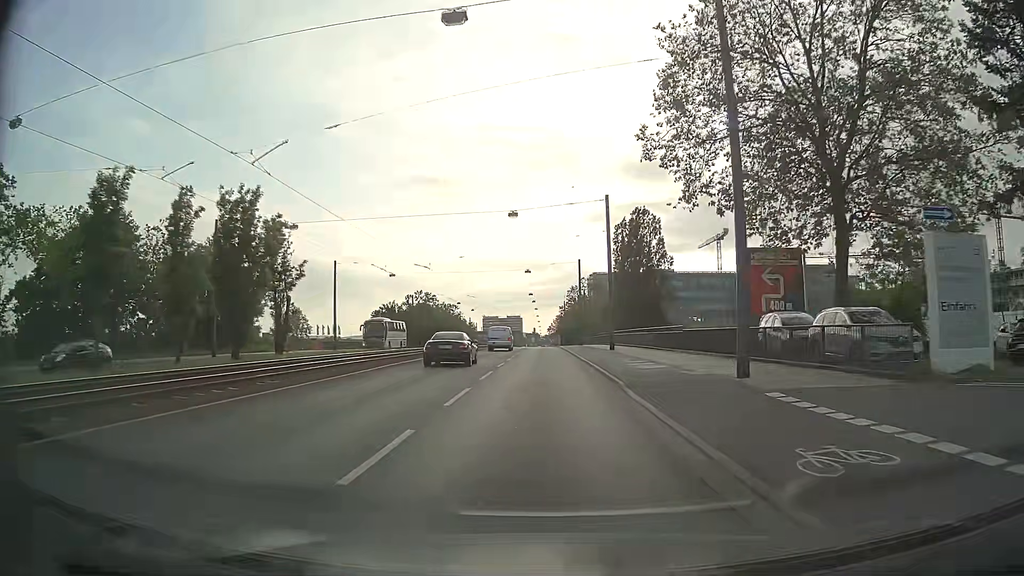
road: primary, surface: asphalt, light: Day
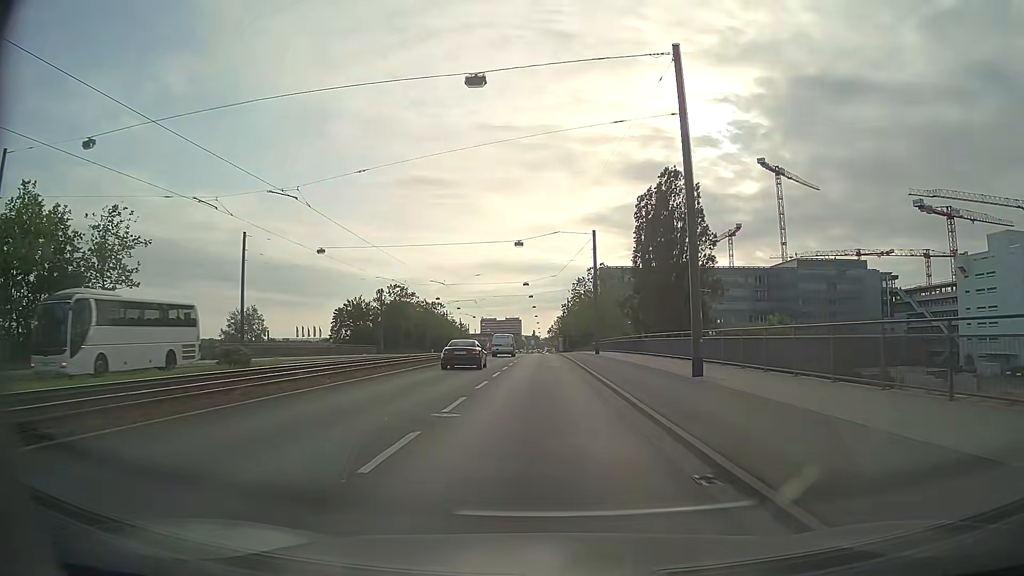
(0.0, +25.3) m; 0°
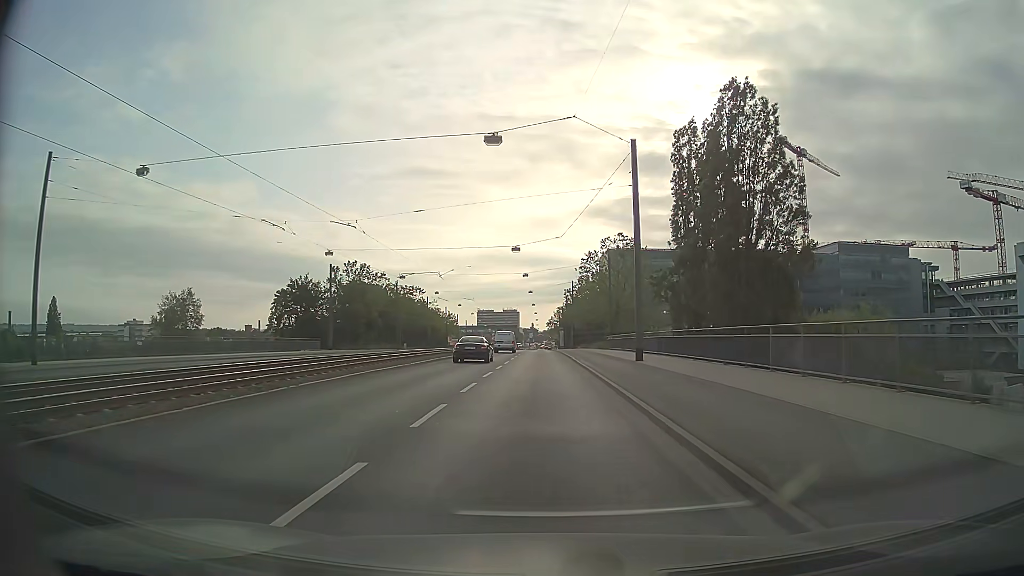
(0.0, +25.8) m; 0°
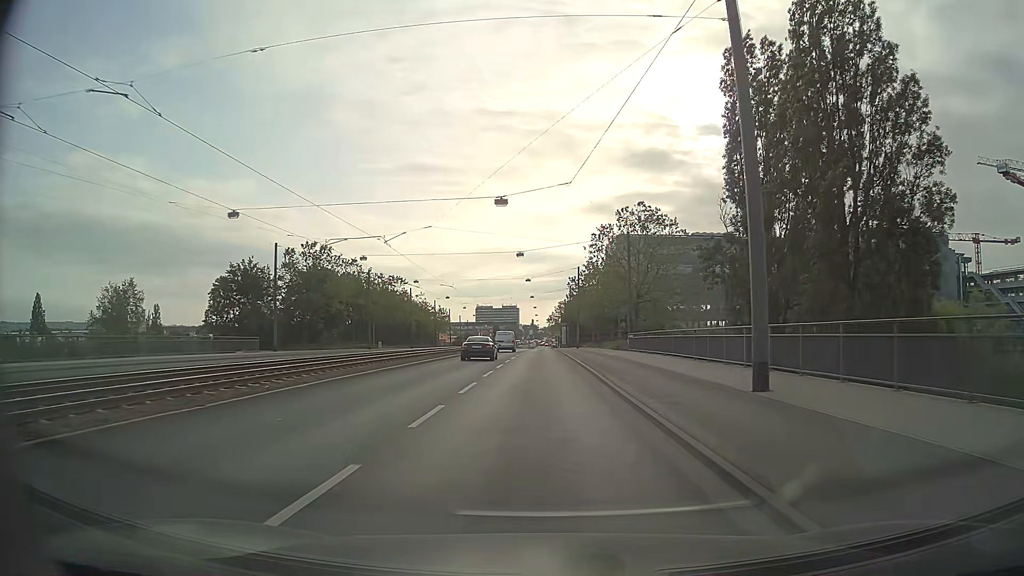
(0.0, +17.6) m; 0°
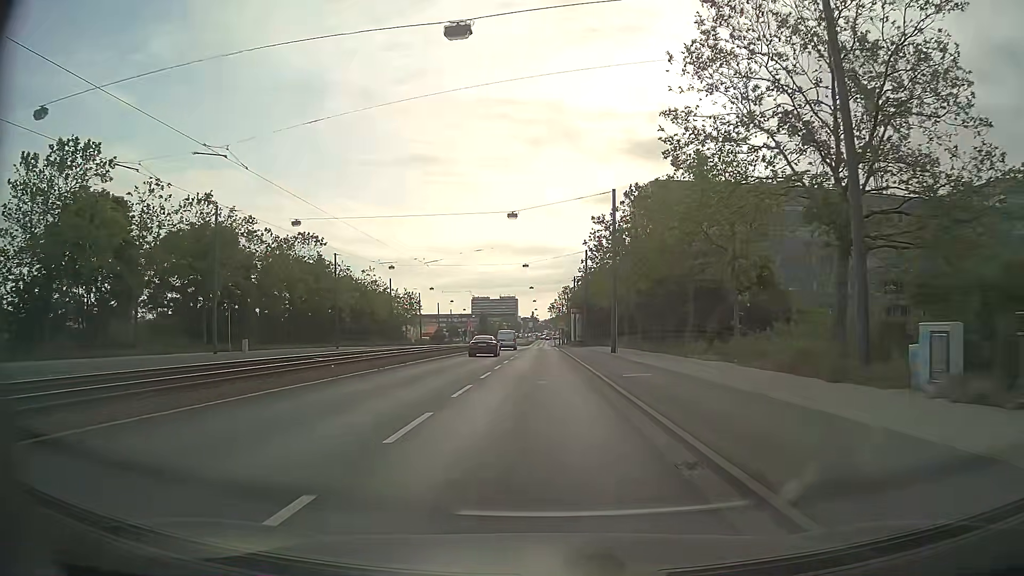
(-0.1, +44.4) m; 0°
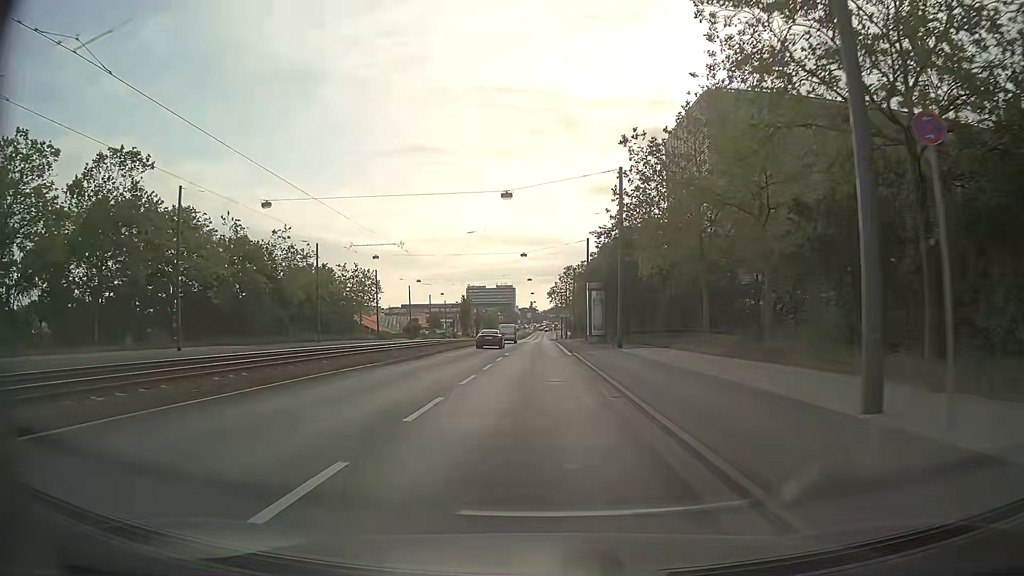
(+0.1, +34.8) m; 0°
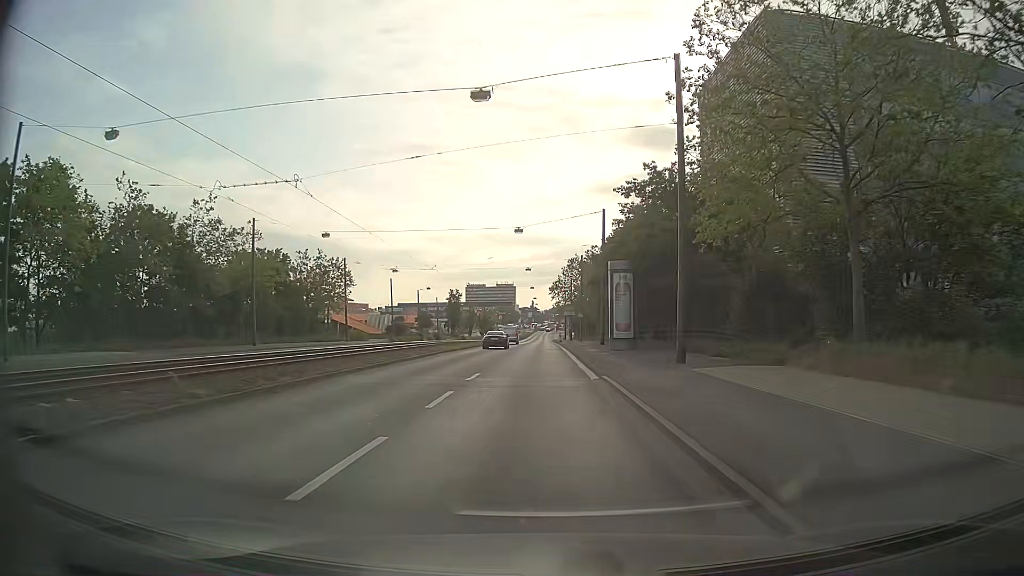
(0.0, +17.3) m; 0°
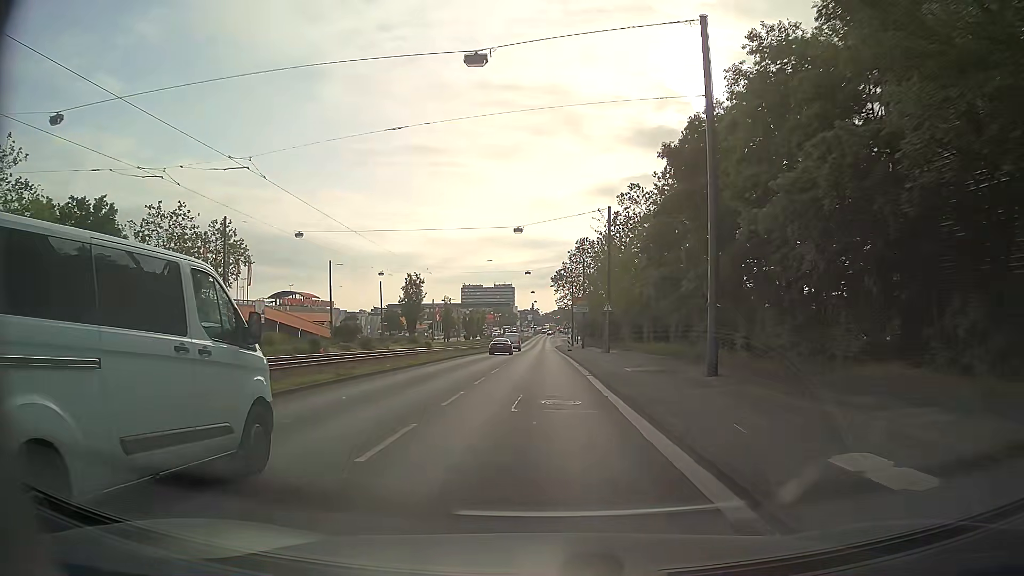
(-0.2, +34.4) m; 0°
(0, +10) (0, +20) (0, +30) (0, +40) (0, +50) (0, +60) (0, +70) (0, +80) (0, +90) (0, +100) m
